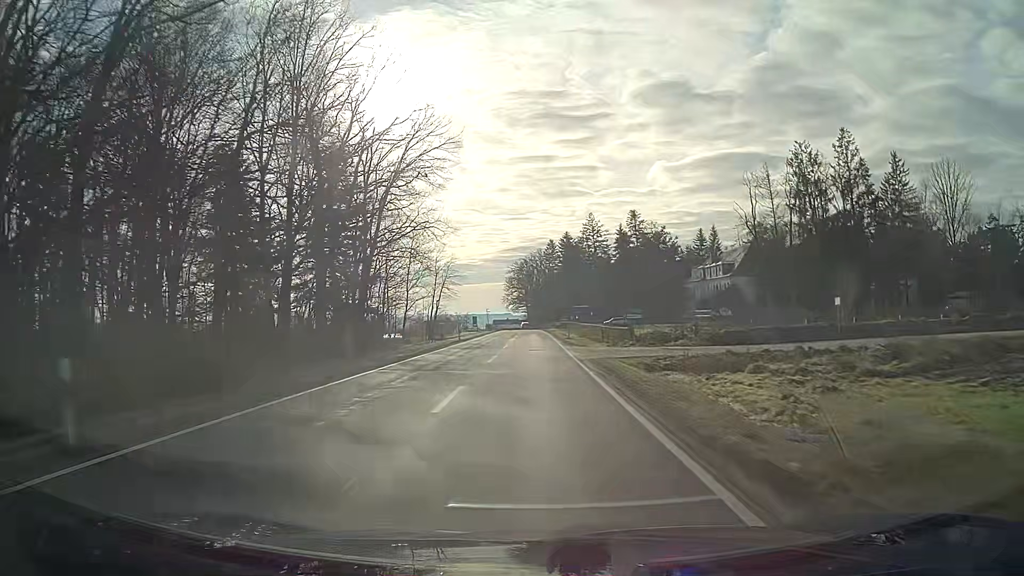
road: tertiary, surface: asphalt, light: Day
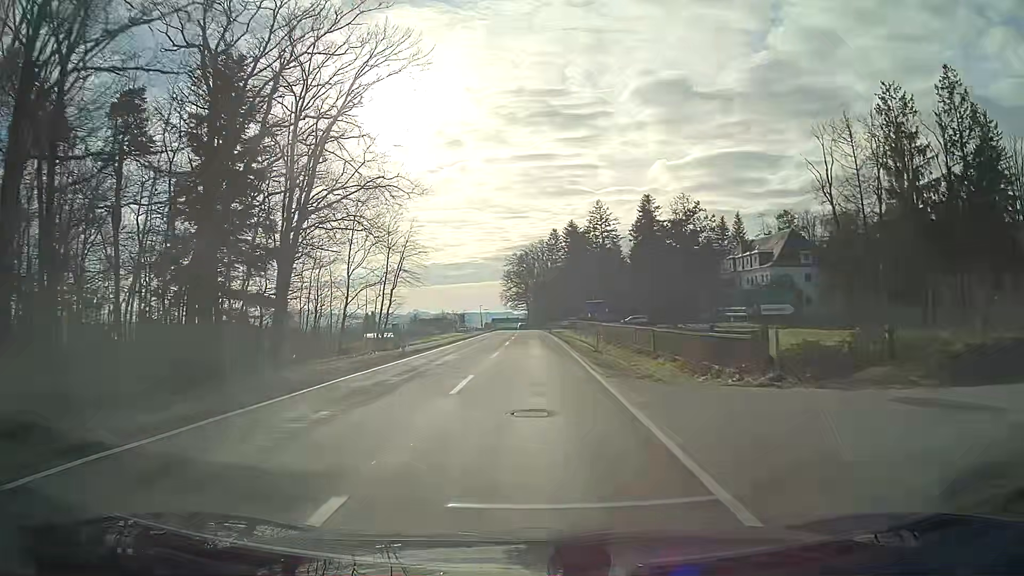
(0.0, +20.7) m; 0°
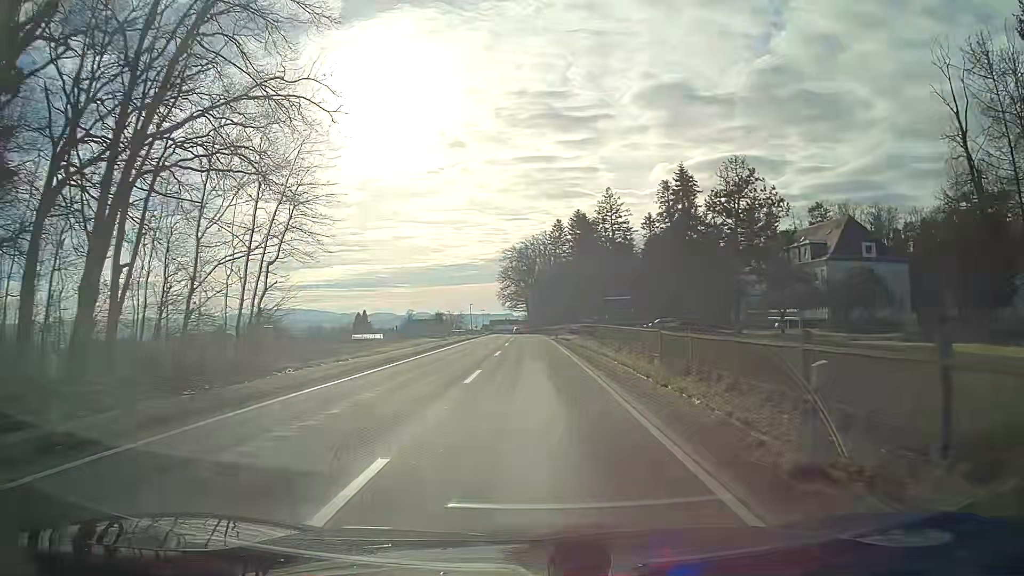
(-0.1, +20.5) m; -1°
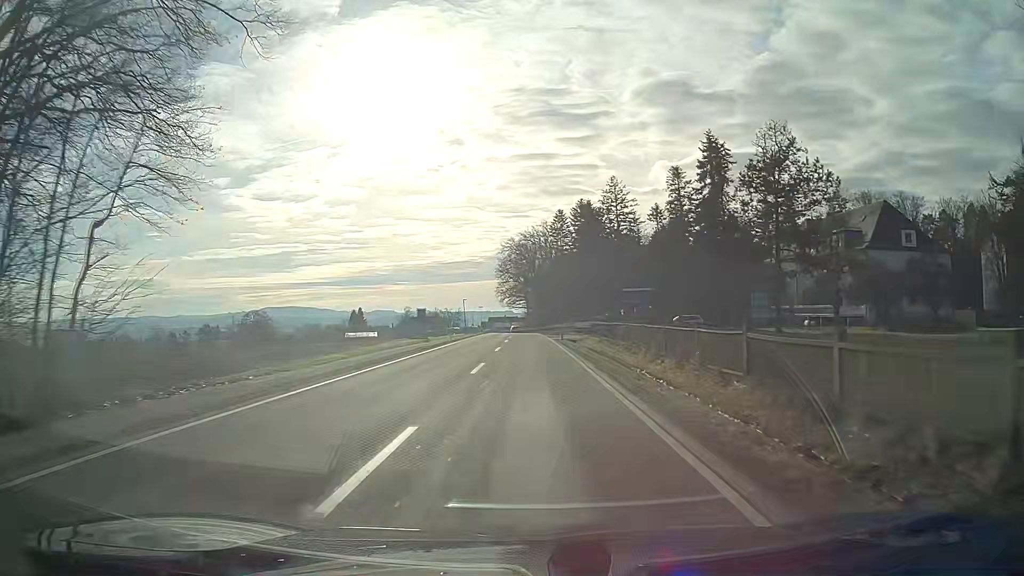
(0.0, +10.2) m; 0°
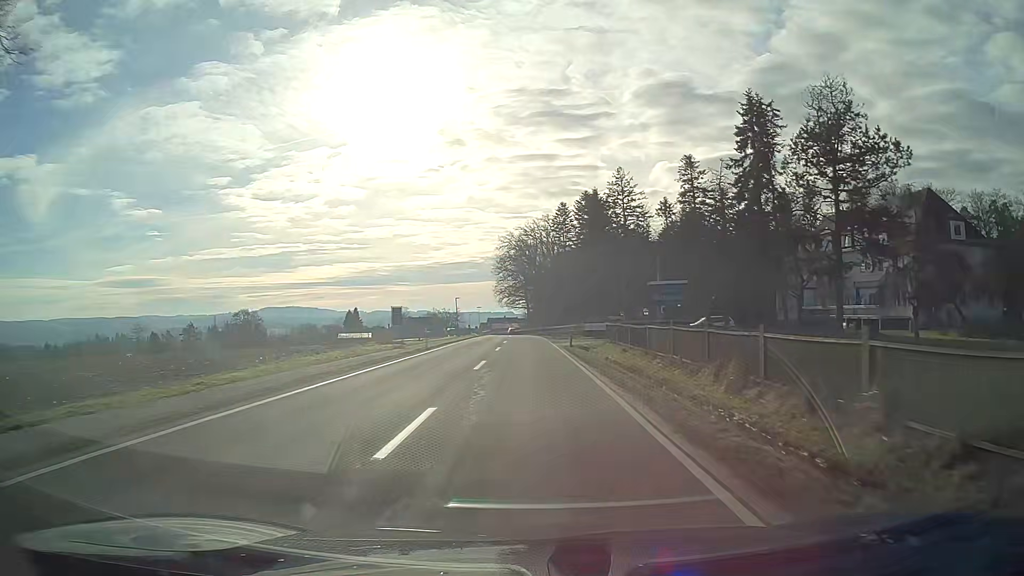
(0.0, +10.2) m; 0°
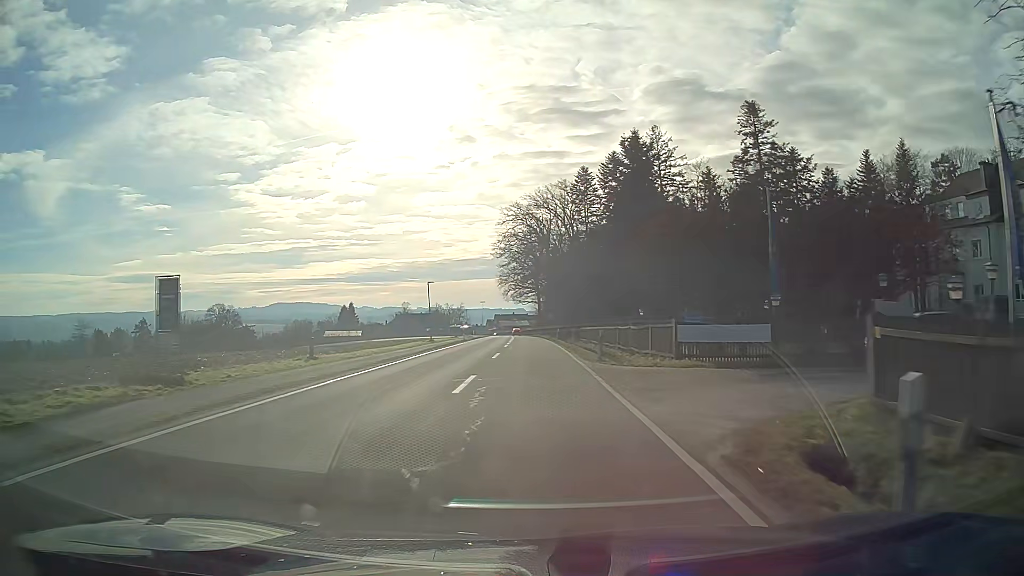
(-0.2, +30.2) m; -1°
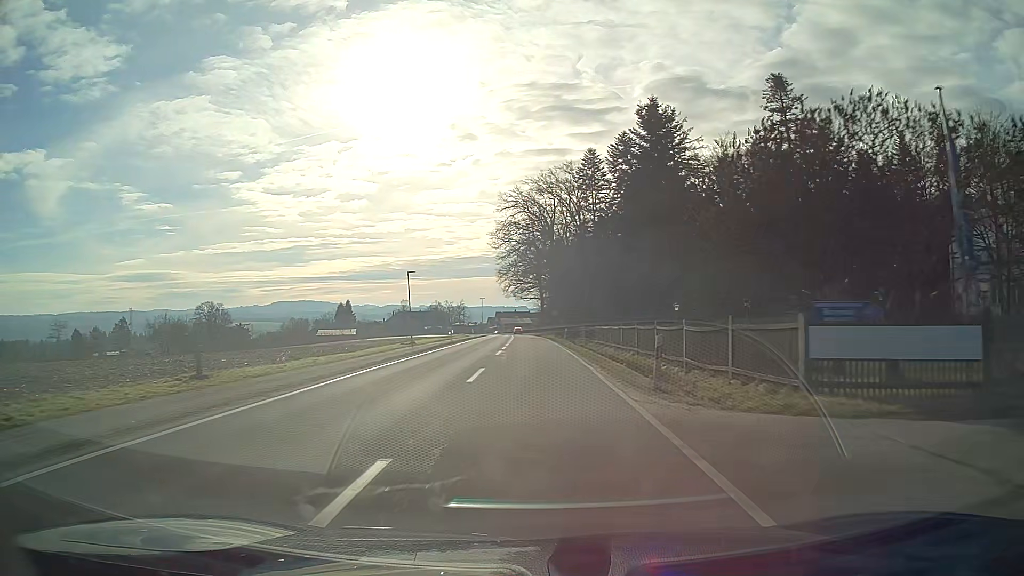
(0.0, +10.0) m; 0°
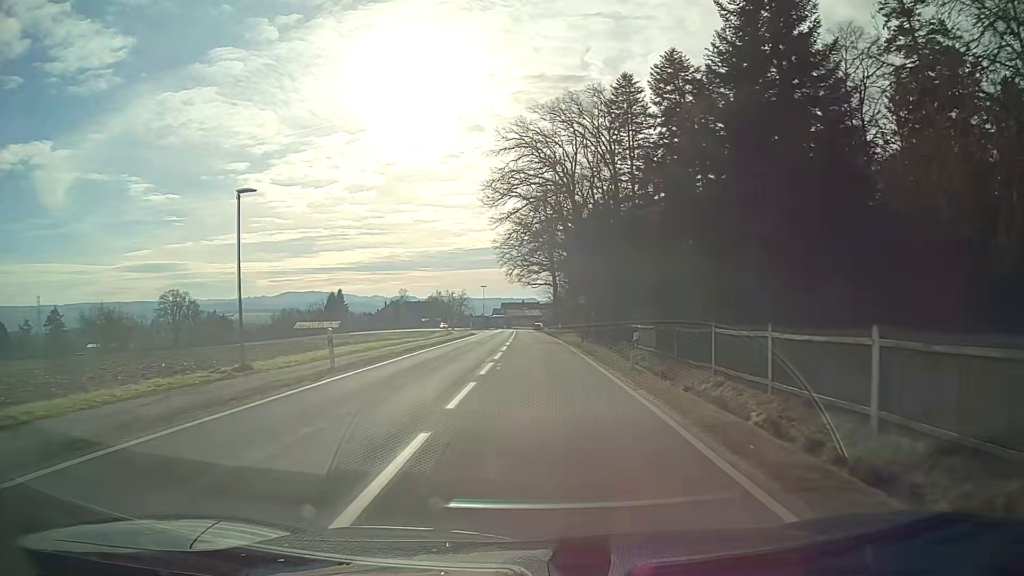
(-0.2, +28.5) m; -1°
